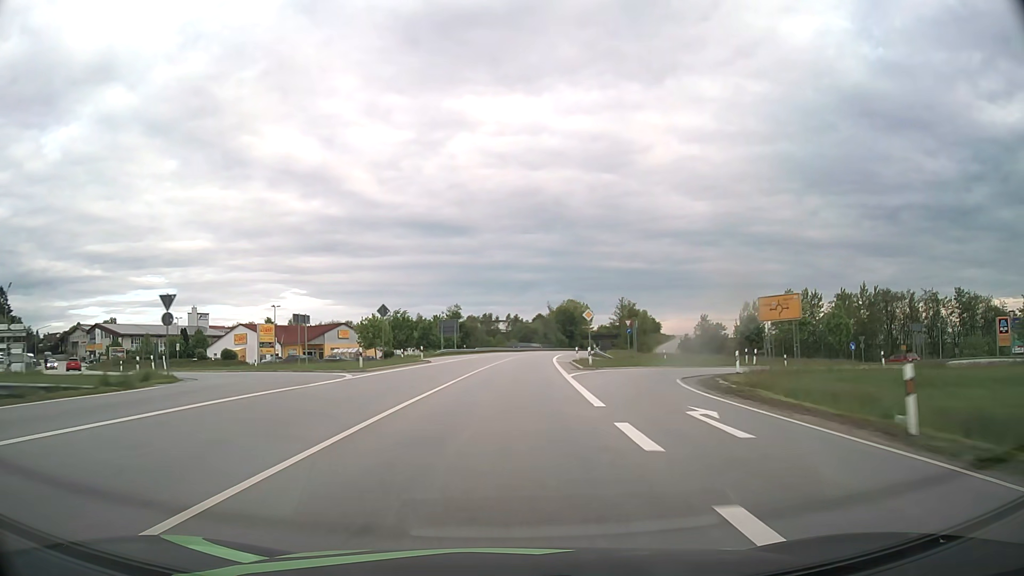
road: primary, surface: asphalt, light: Day
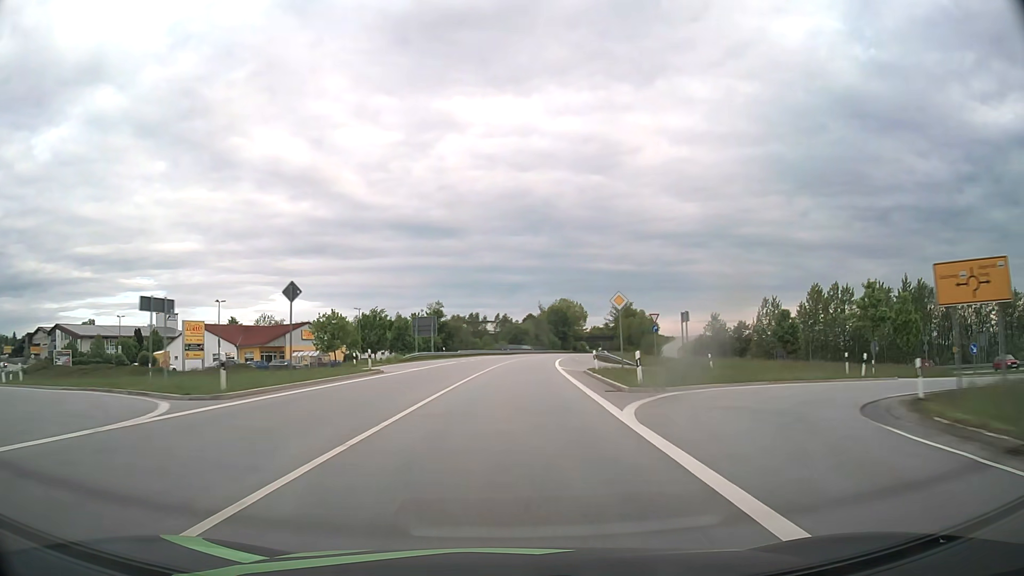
(+0.1, +15.8) m; +1°
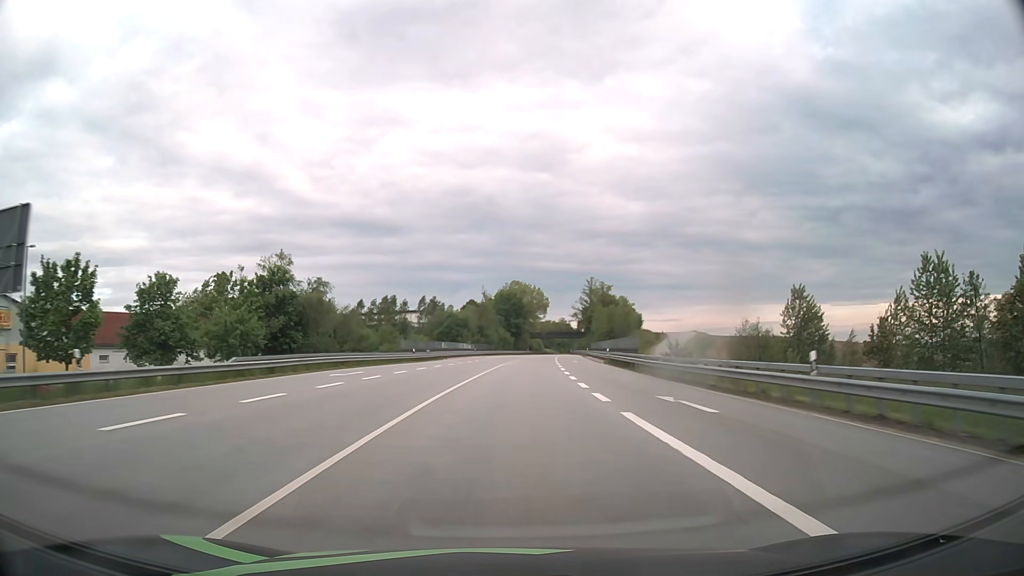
(+2.4, +63.1) m; +5°
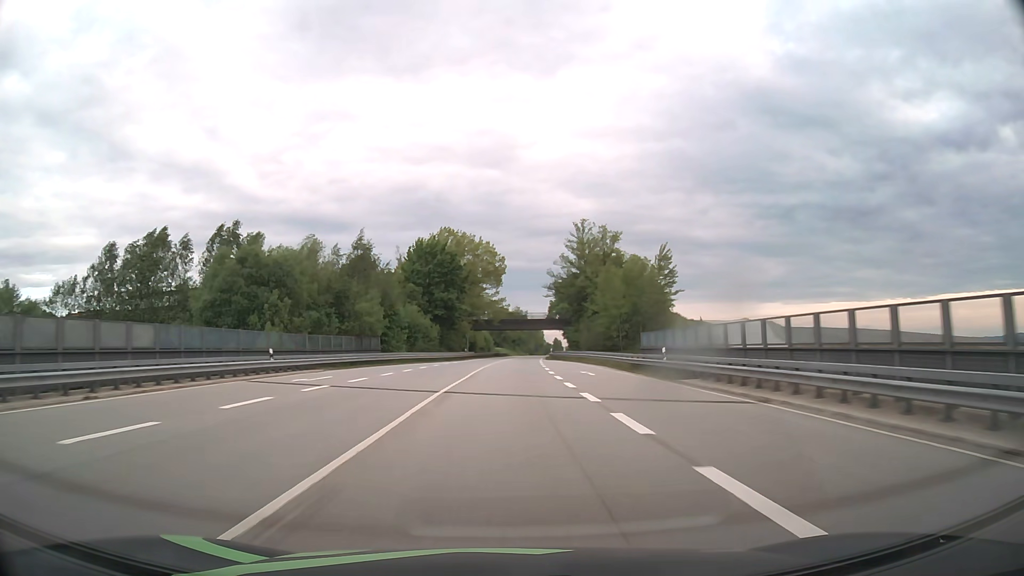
(+3.4, +79.0) m; +4°
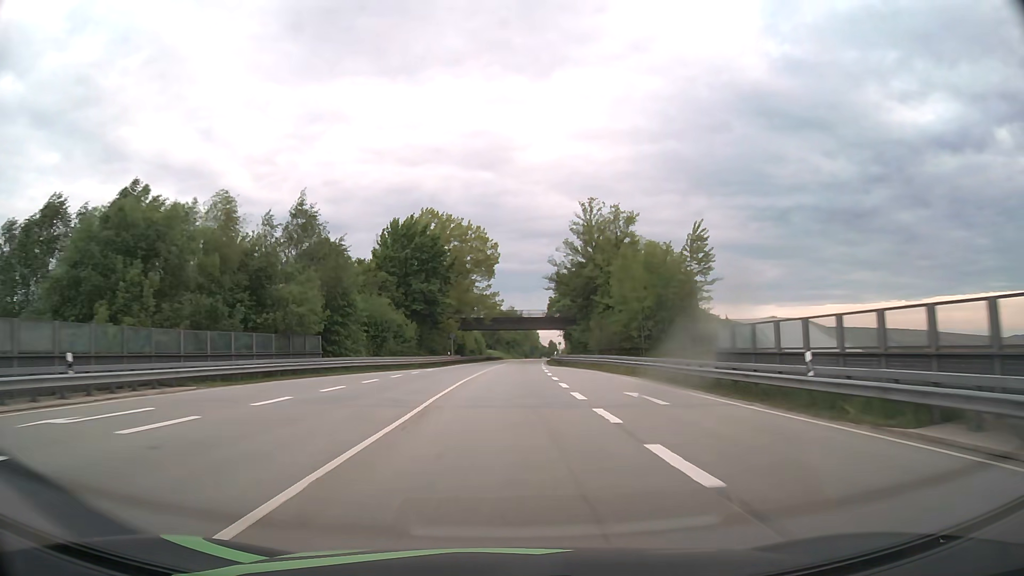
(+0.1, +15.9) m; +1°
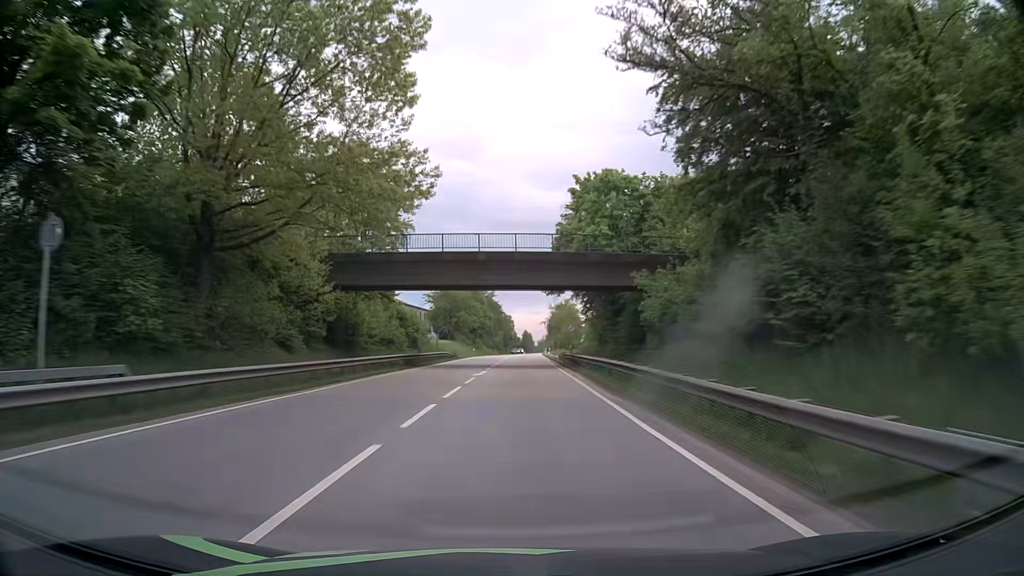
(+1.1, +63.5) m; +2°
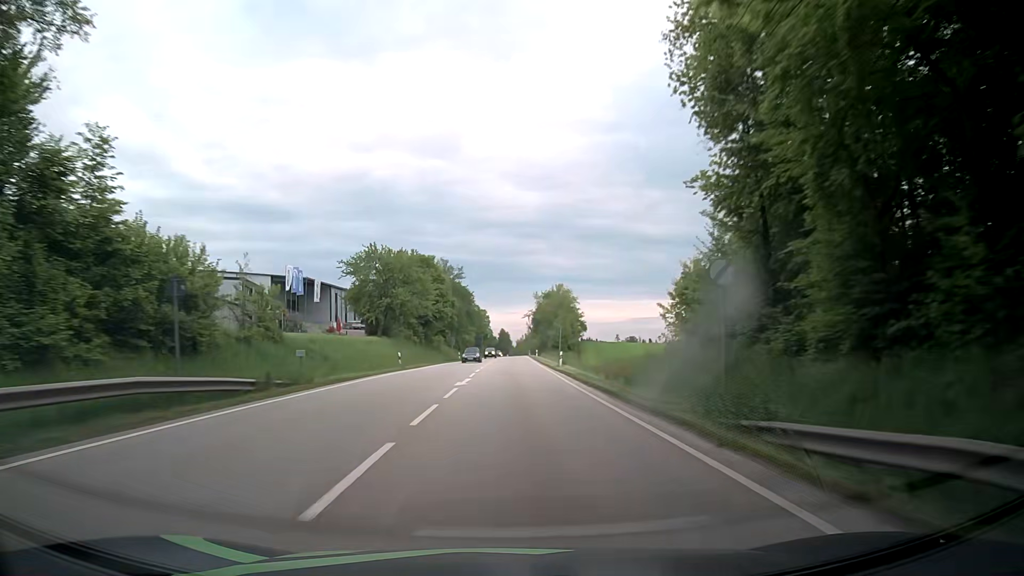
(+1.0, +47.6) m; +2°
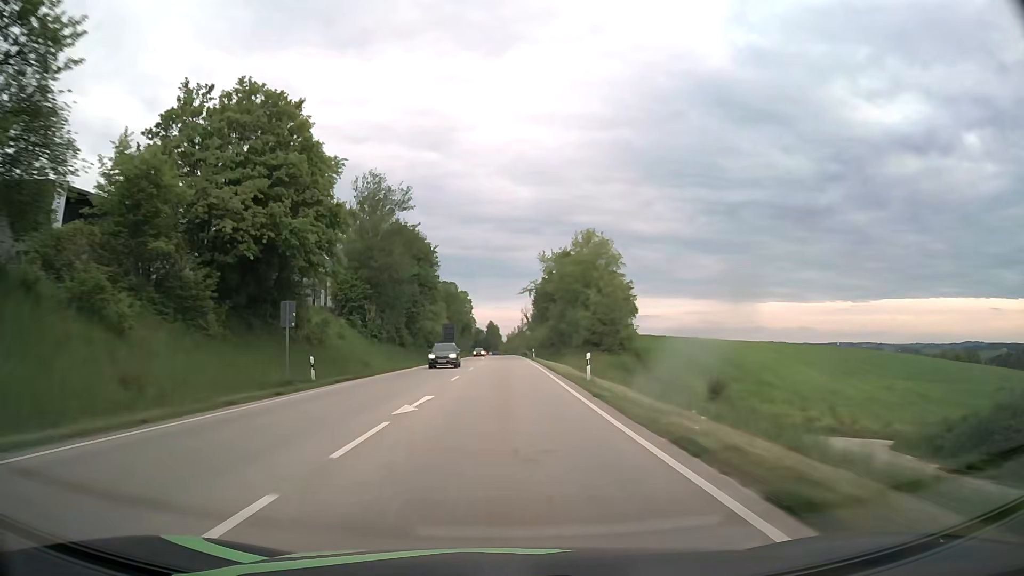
(+1.1, +63.5) m; +1°
(0, +10) (0, +20) (0, +30) (0, +40) (0, +50) (0, +60) (0, +70) (0, +80) (0, +90) (0, +100) m
